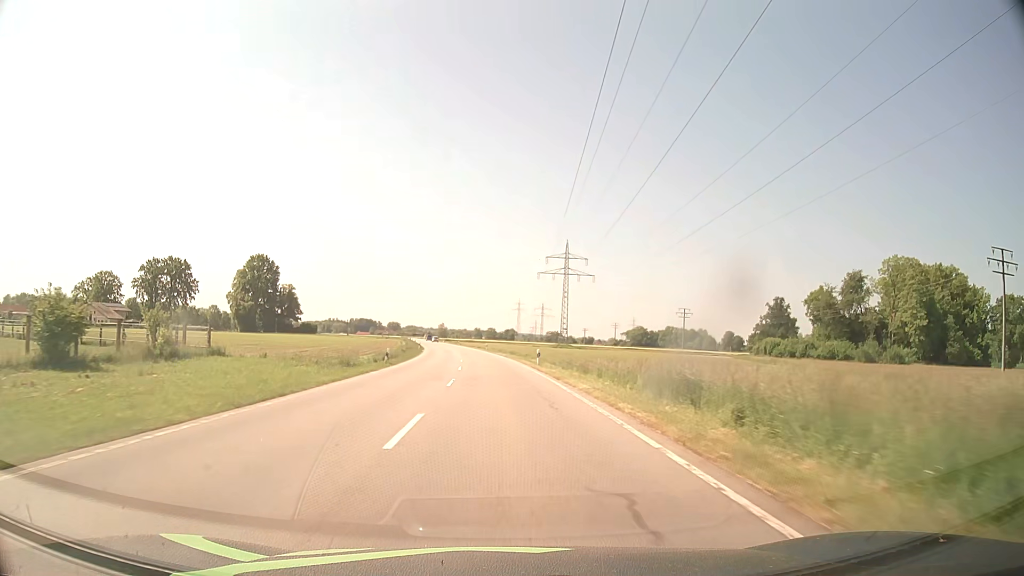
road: secondary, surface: asphalt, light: Day
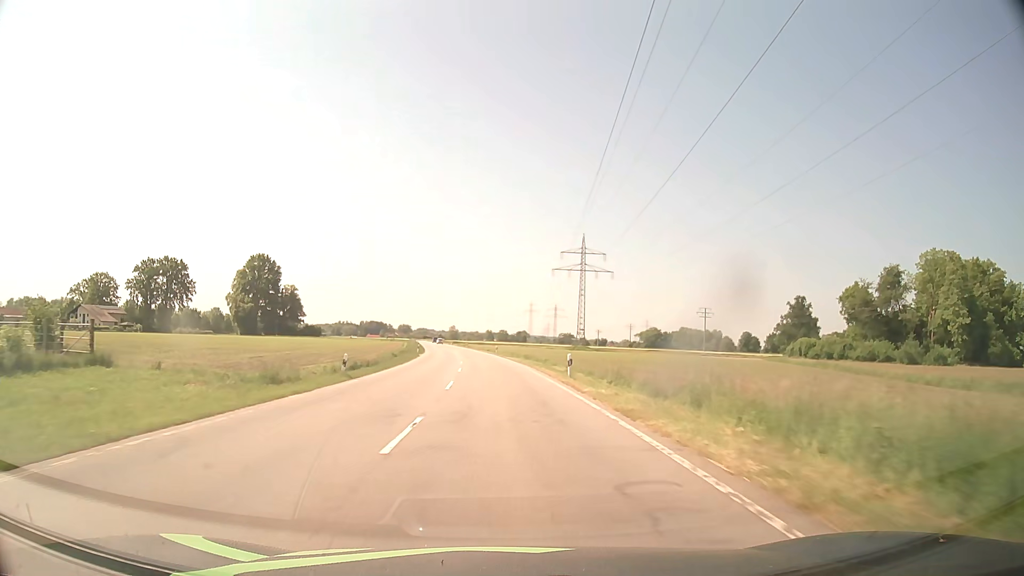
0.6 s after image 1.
(-0.1, +12.5) m; -1°
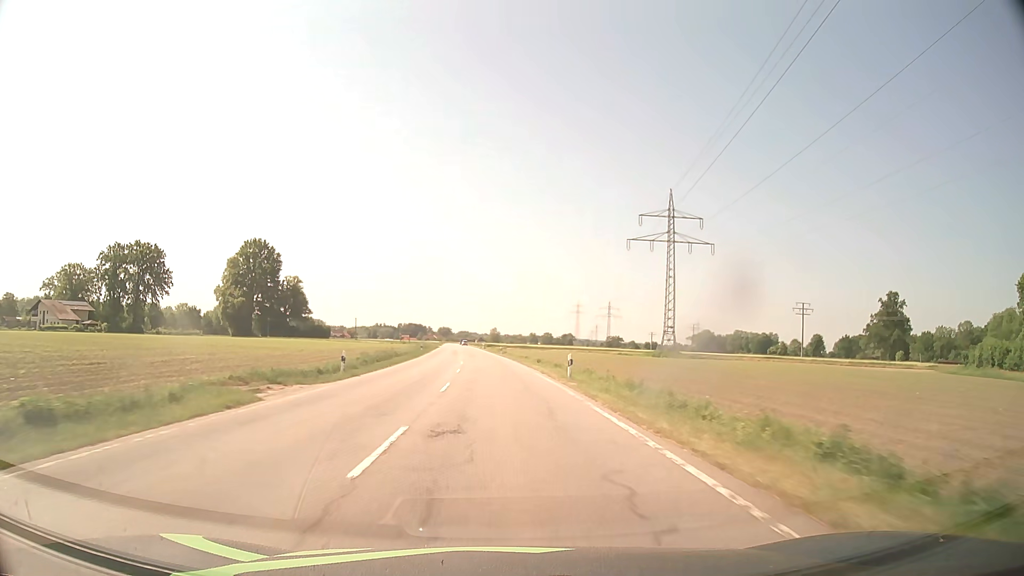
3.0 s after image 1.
(-1.7, +49.9) m; -4°
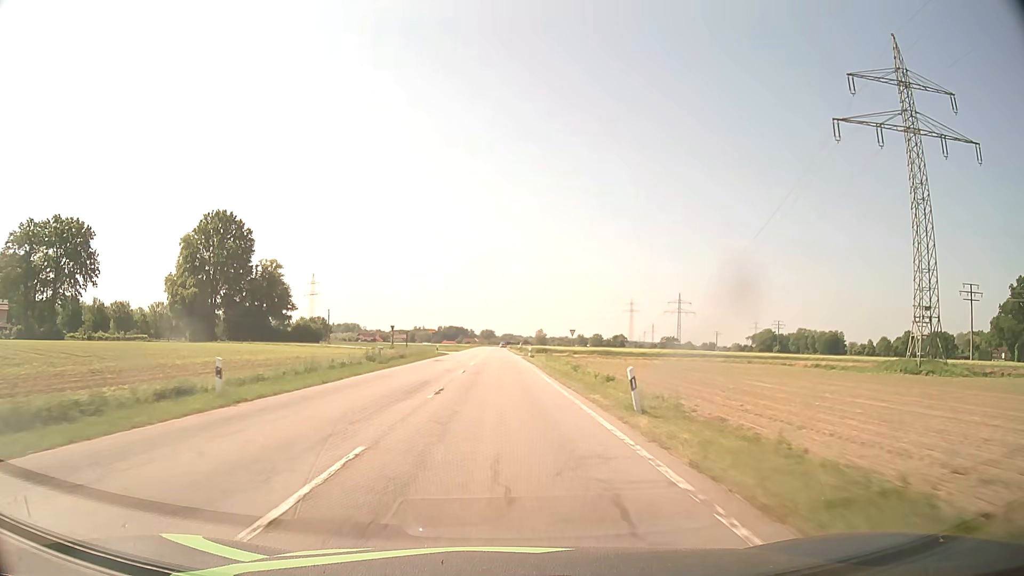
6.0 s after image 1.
(-2.0, +62.4) m; -4°
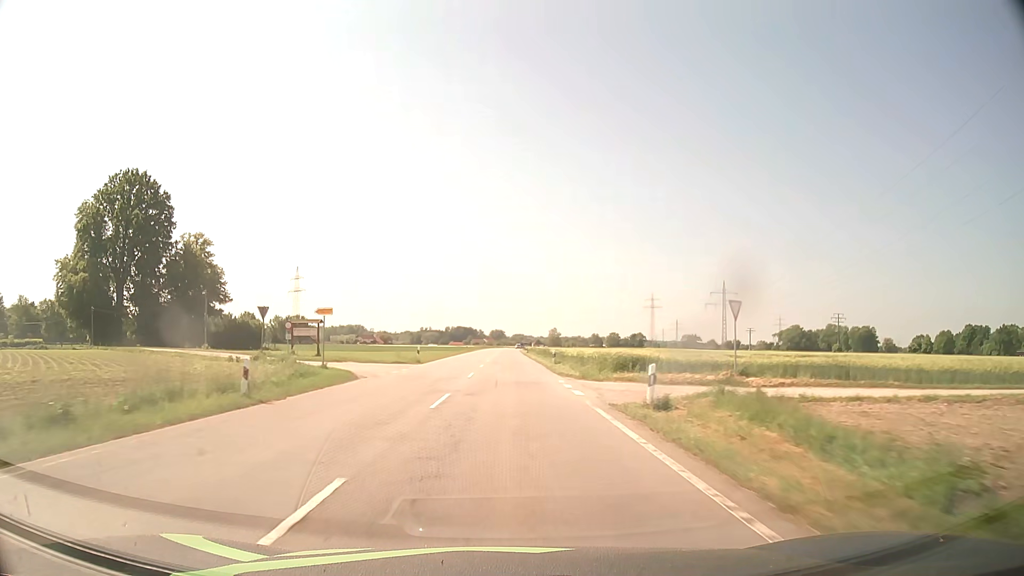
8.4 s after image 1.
(-0.5, +49.9) m; -1°
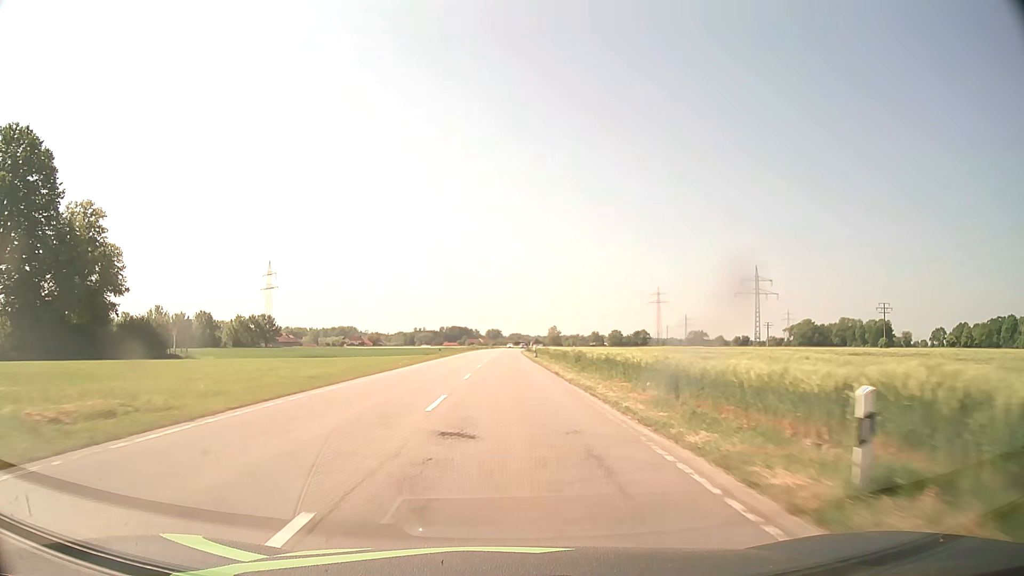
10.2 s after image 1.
(+0.1, +37.5) m; 0°
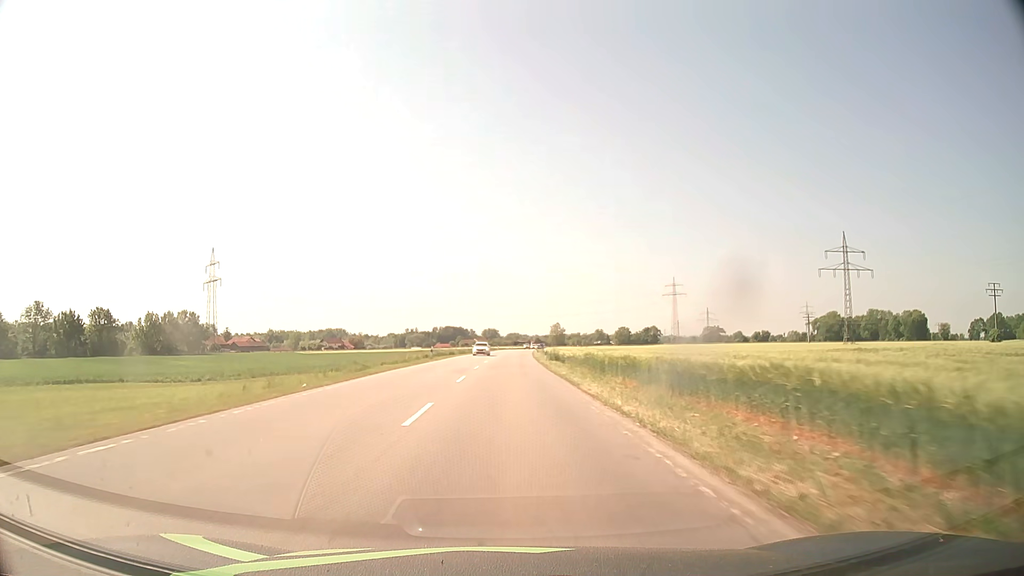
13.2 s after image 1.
(0.0, +62.5) m; 0°
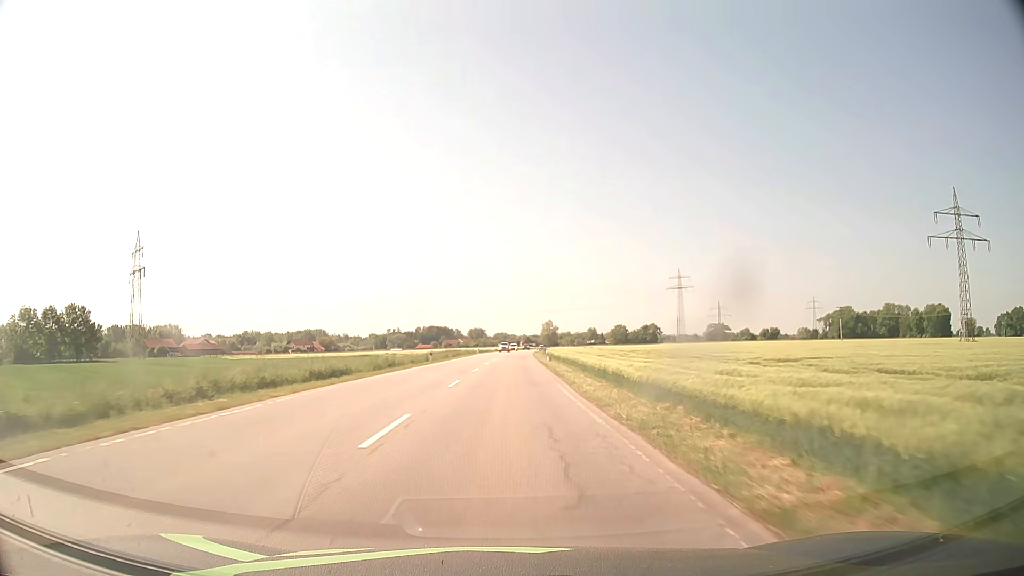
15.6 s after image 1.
(+0.4, +50.3) m; +1°
(0, +10) (0, +20) (0, +30) (0, +40) (0, +50) (+1, +60) (+1, +70) (+1, +80) (+2, +90) (+2, +100) m
